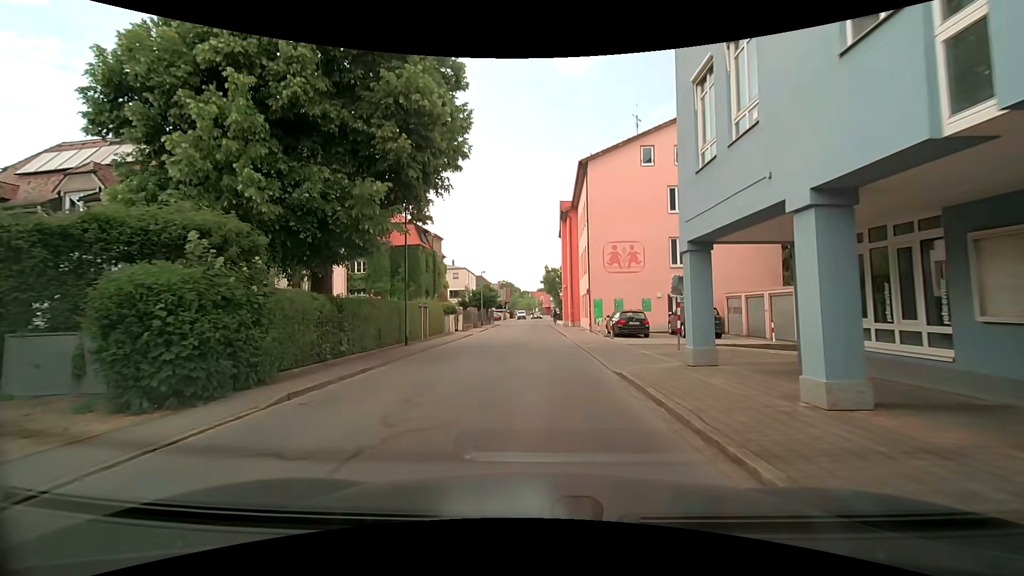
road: residential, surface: asphalt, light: Day
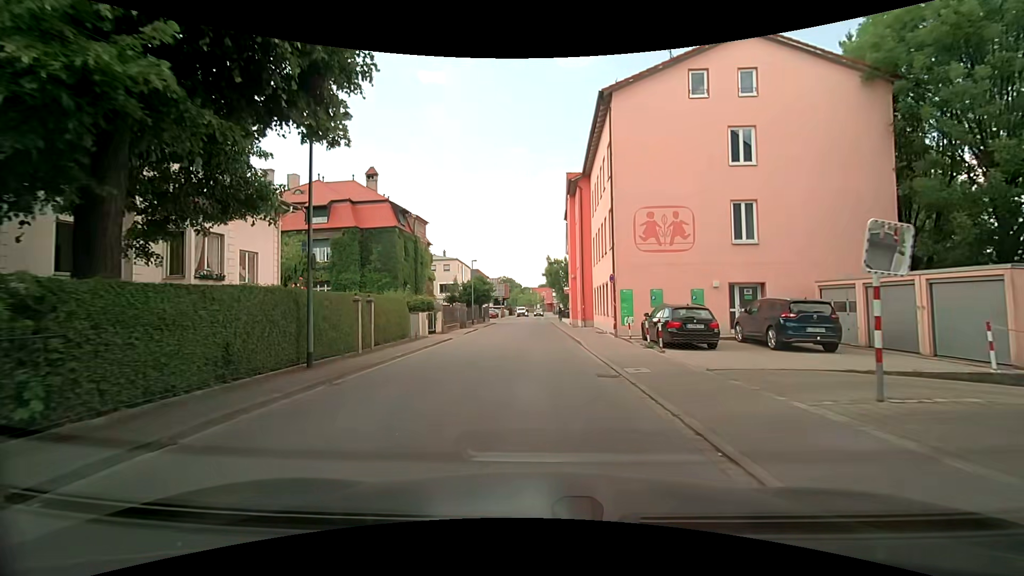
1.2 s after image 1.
(0.0, +9.3) m; 0°
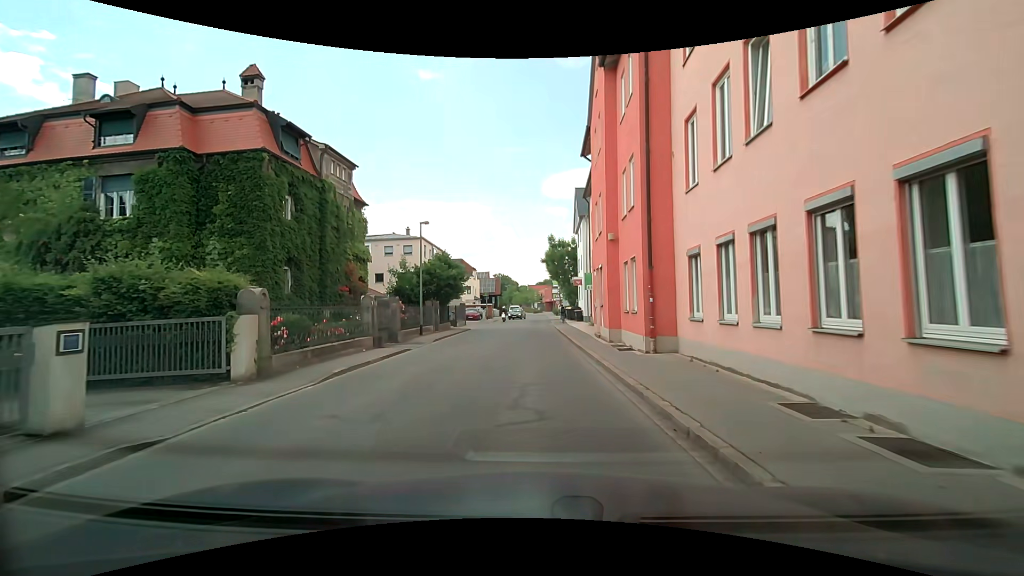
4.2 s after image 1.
(-0.1, +20.7) m; 0°
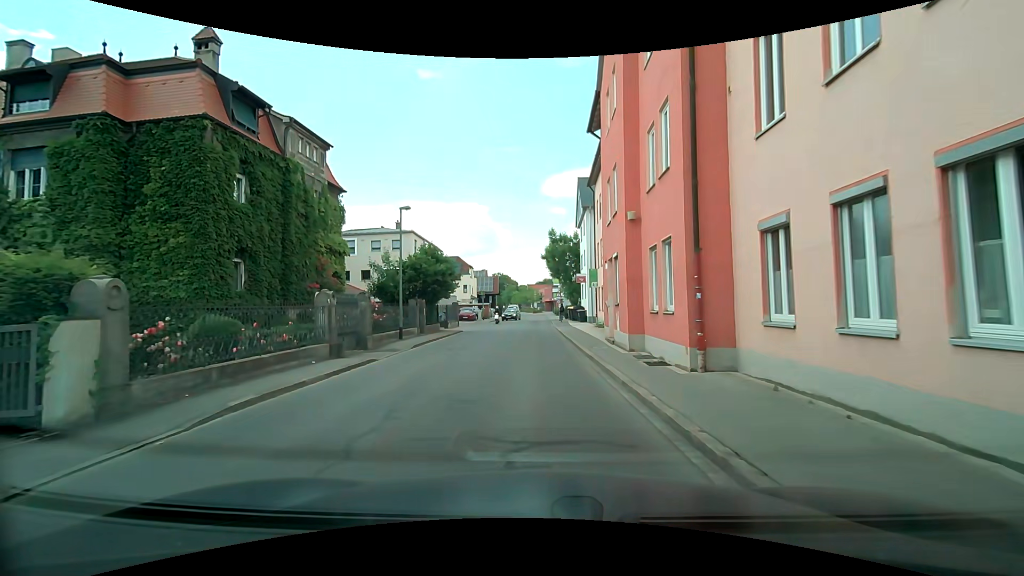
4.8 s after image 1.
(0.0, +4.0) m; 0°
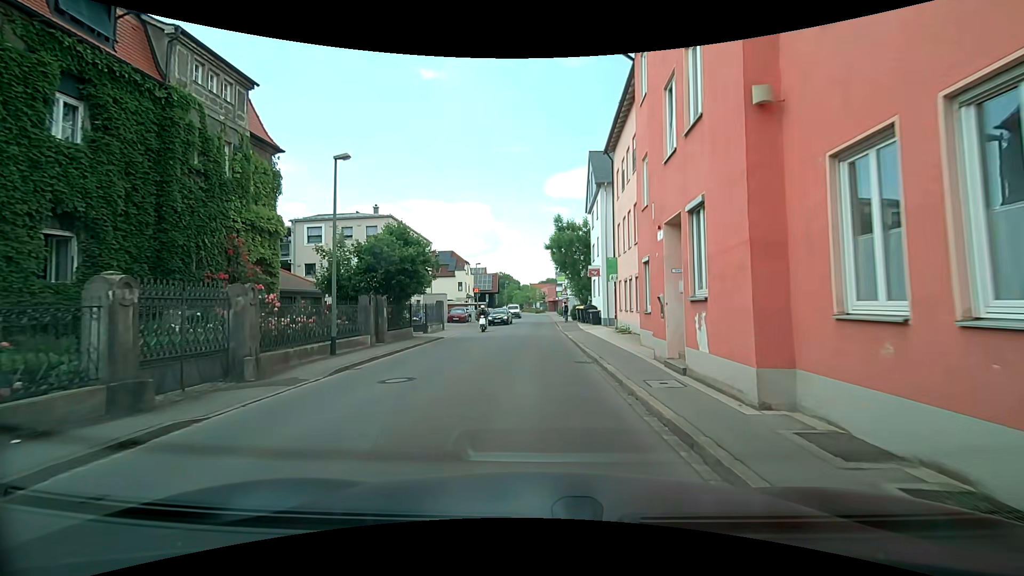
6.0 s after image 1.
(-0.1, +8.1) m; 0°
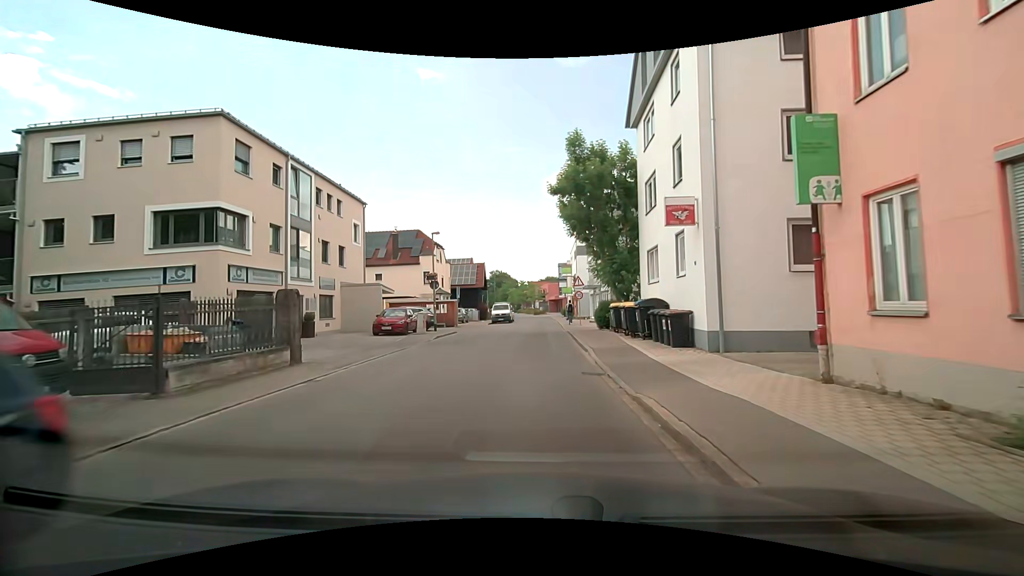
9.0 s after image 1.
(0.0, +21.7) m; +1°
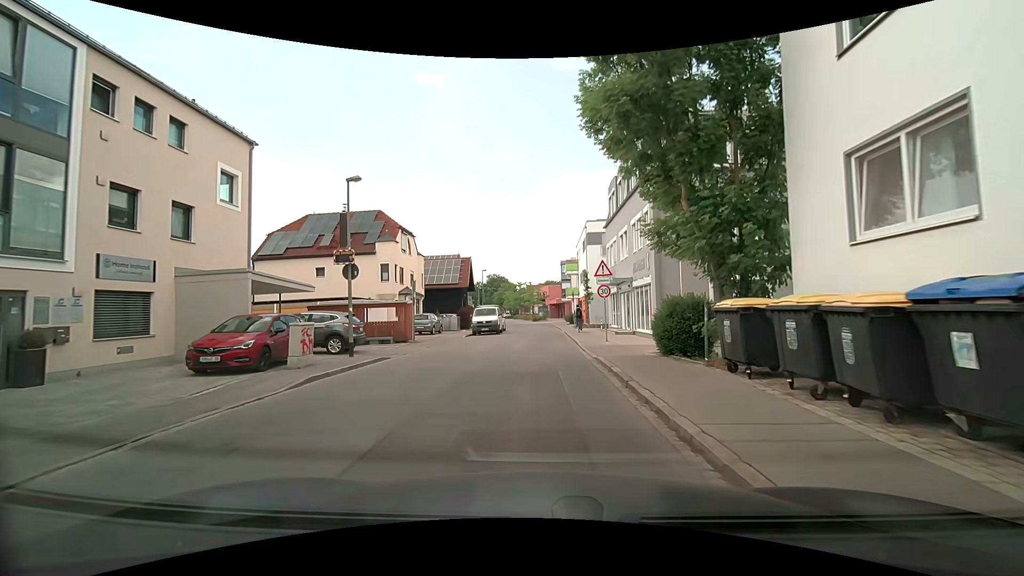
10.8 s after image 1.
(-0.3, +13.9) m; -1°
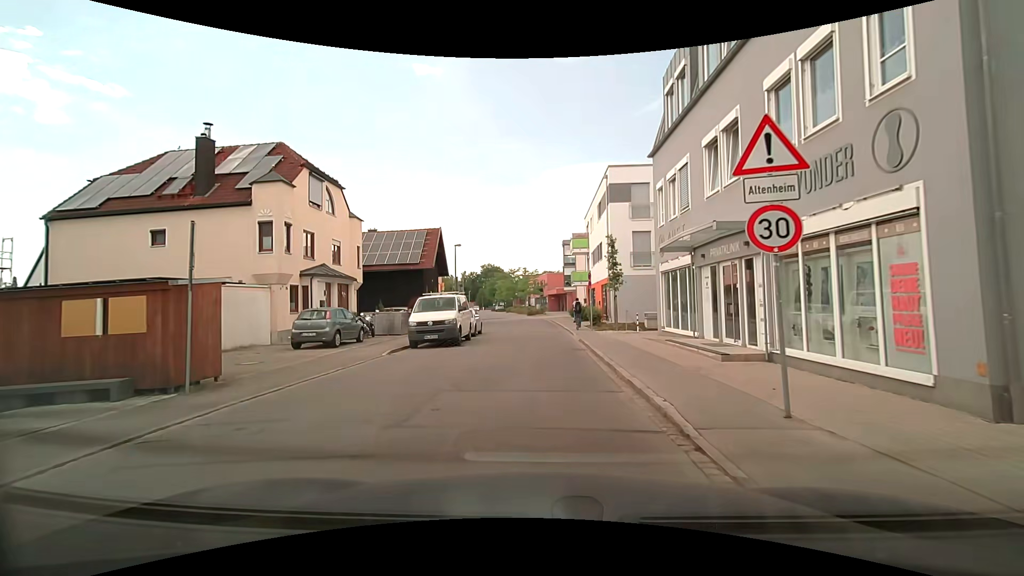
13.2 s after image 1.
(-0.1, +16.0) m; -2°
(0, +10) (+1, +20) (+1, +30) (+1, +40) (0, +50) (0, +60) (-1, +70) (-3, +80) (-4, +90) (-6, +100) m
